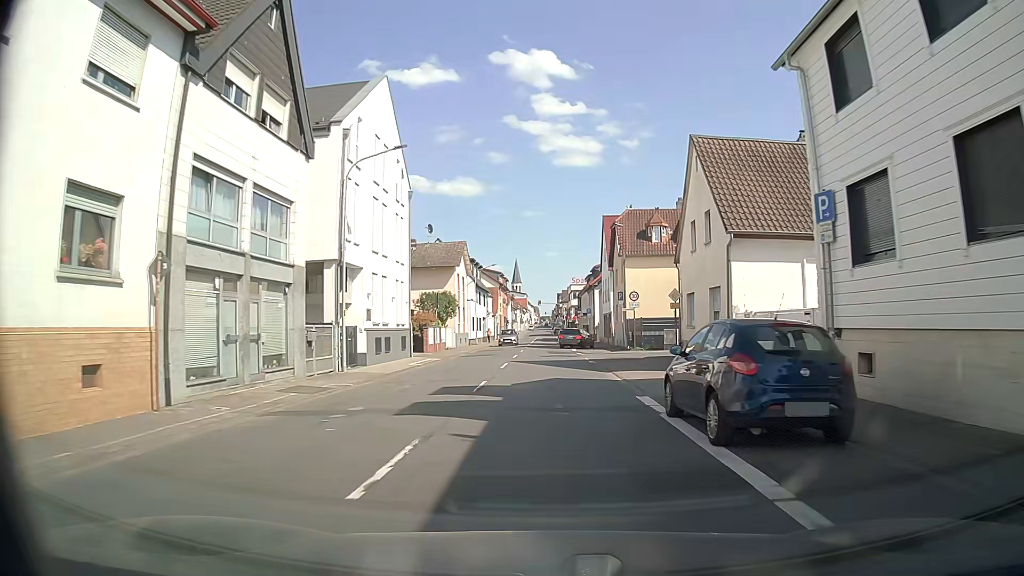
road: primary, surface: asphalt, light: Day
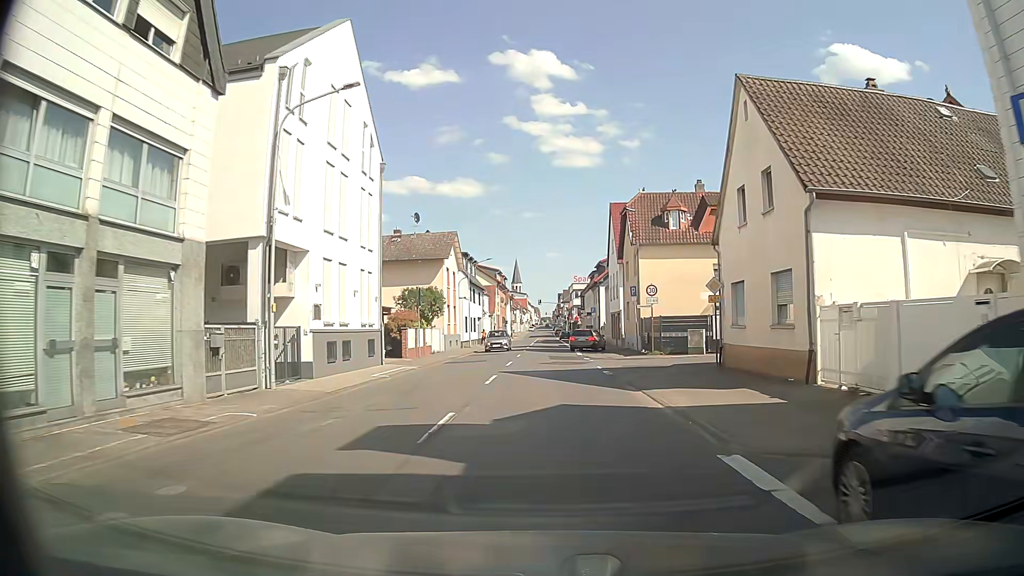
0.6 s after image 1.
(0.0, +6.4) m; -2°
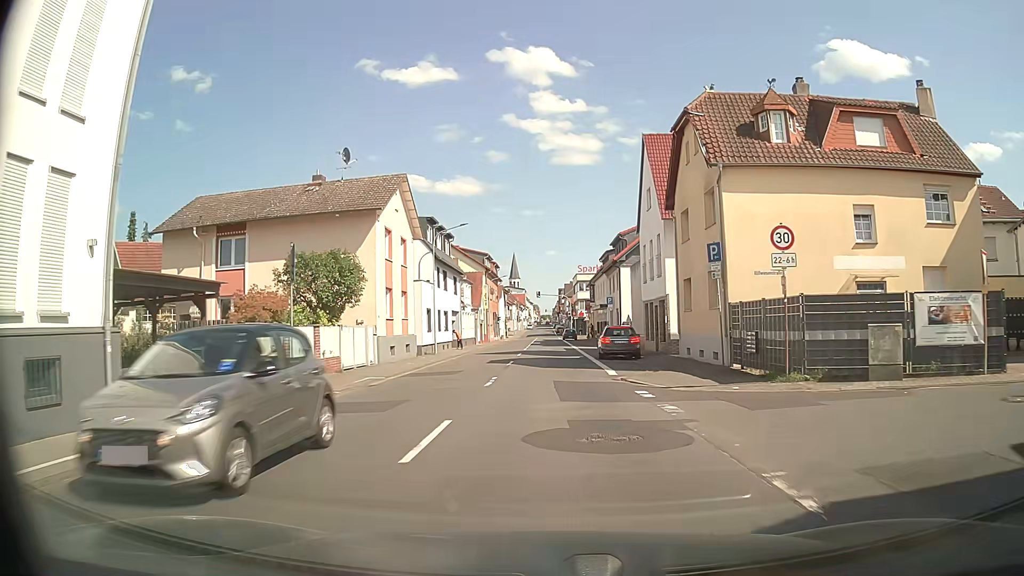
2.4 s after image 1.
(+0.6, +19.1) m; +2°
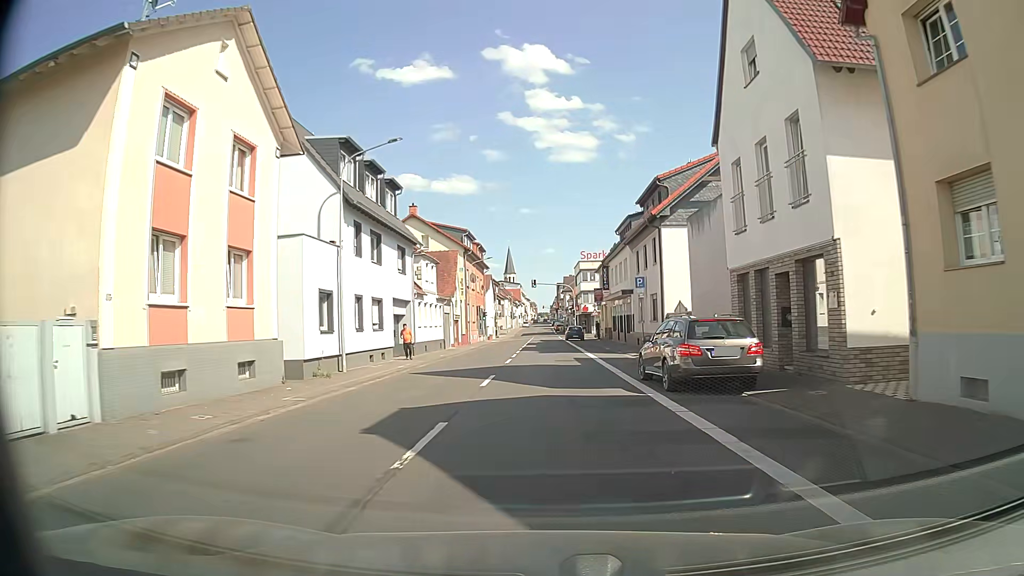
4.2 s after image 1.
(+0.1, +18.8) m; 0°
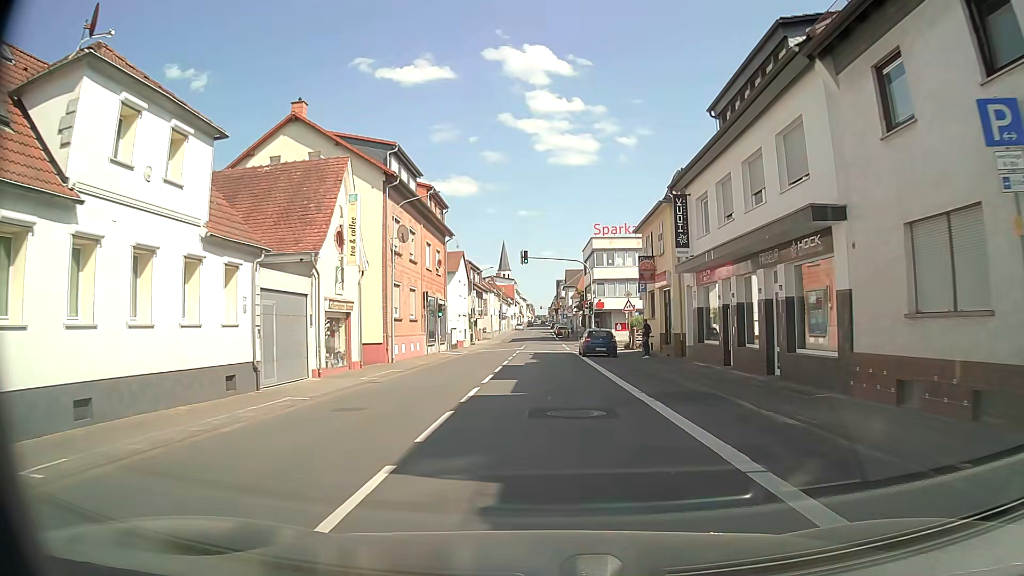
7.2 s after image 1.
(-0.1, +30.5) m; -1°
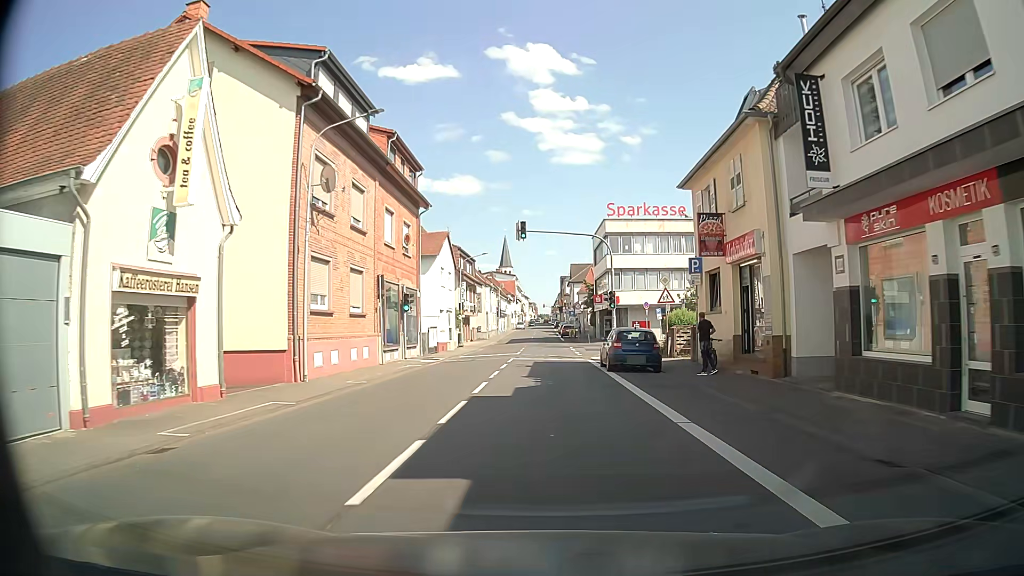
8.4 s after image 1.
(+0.1, +12.0) m; 0°
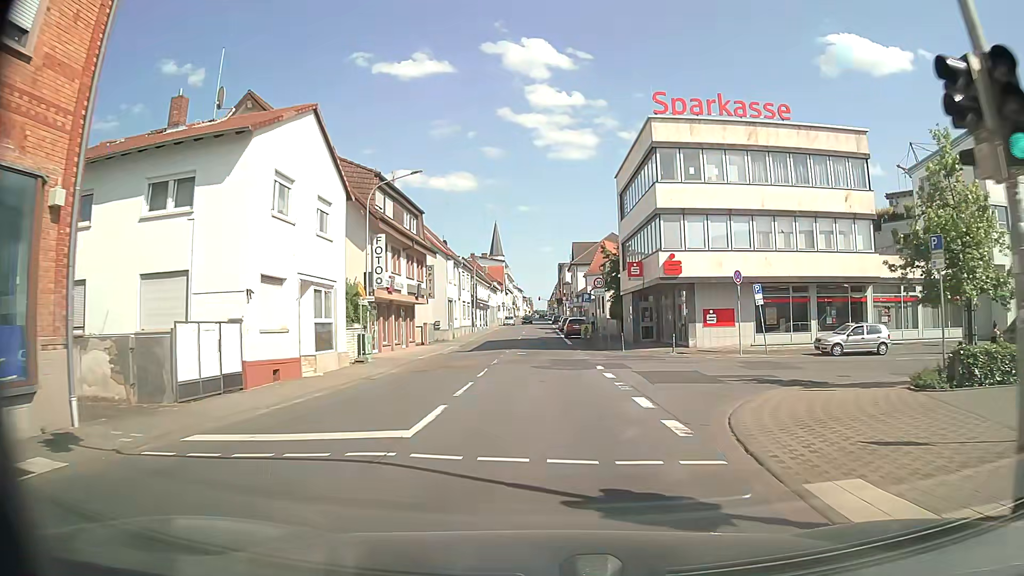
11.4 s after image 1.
(+0.4, +29.4) m; +1°
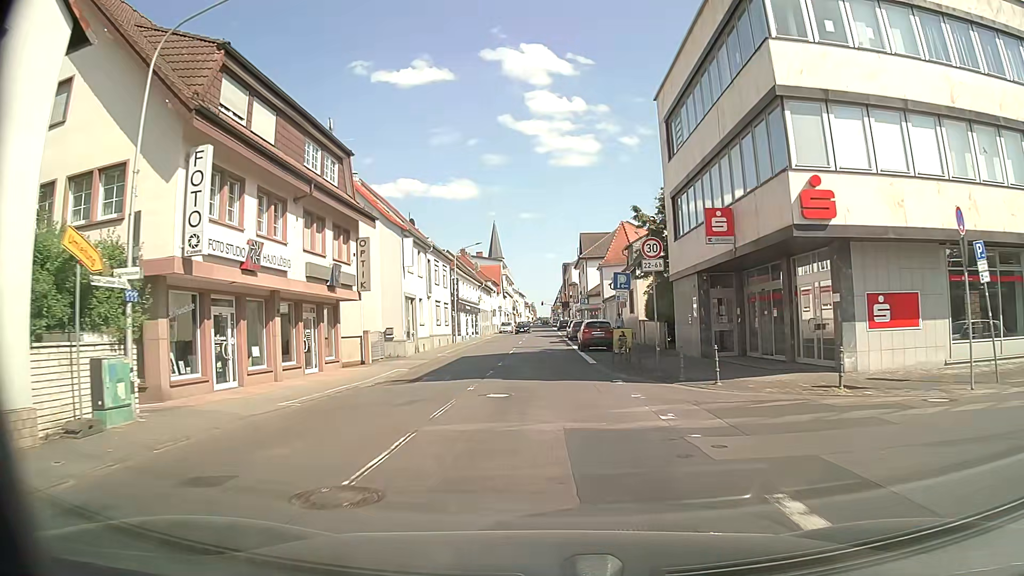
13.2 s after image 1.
(0.0, +17.3) m; 0°
(0, +10) (0, +20) (0, +30) (0, +40) (0, +50) (0, +60) (0, +70) (0, +80) (0, +90) (0, +100) m
